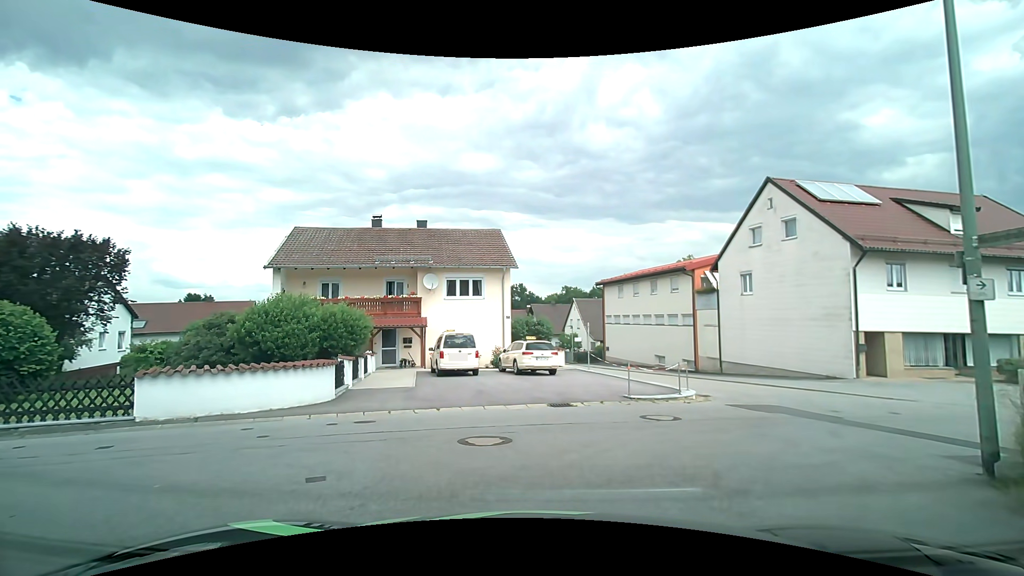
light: Day
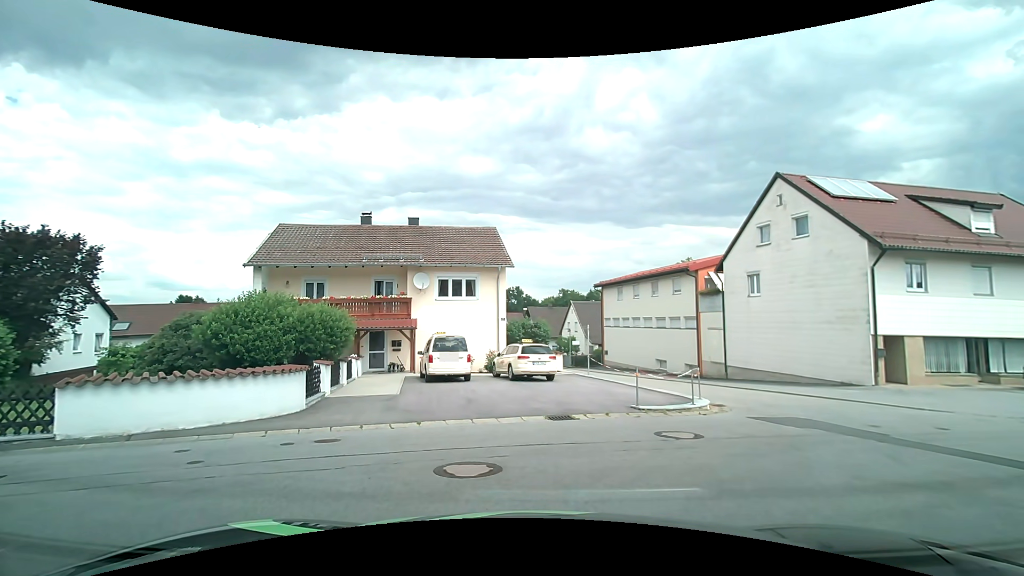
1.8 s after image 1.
(0.0, +1.5) m; 0°
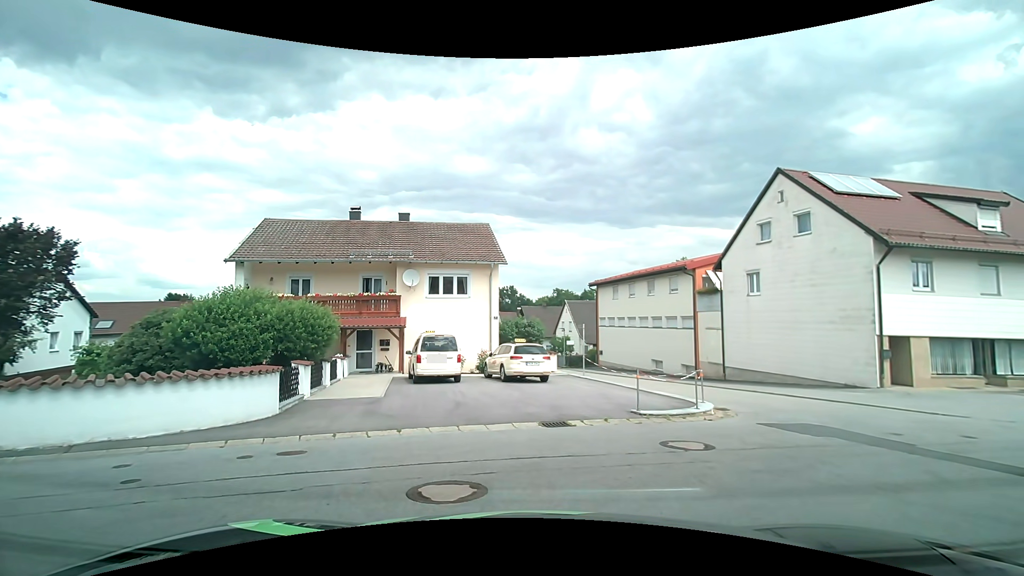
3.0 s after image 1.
(0.0, +0.9) m; 0°
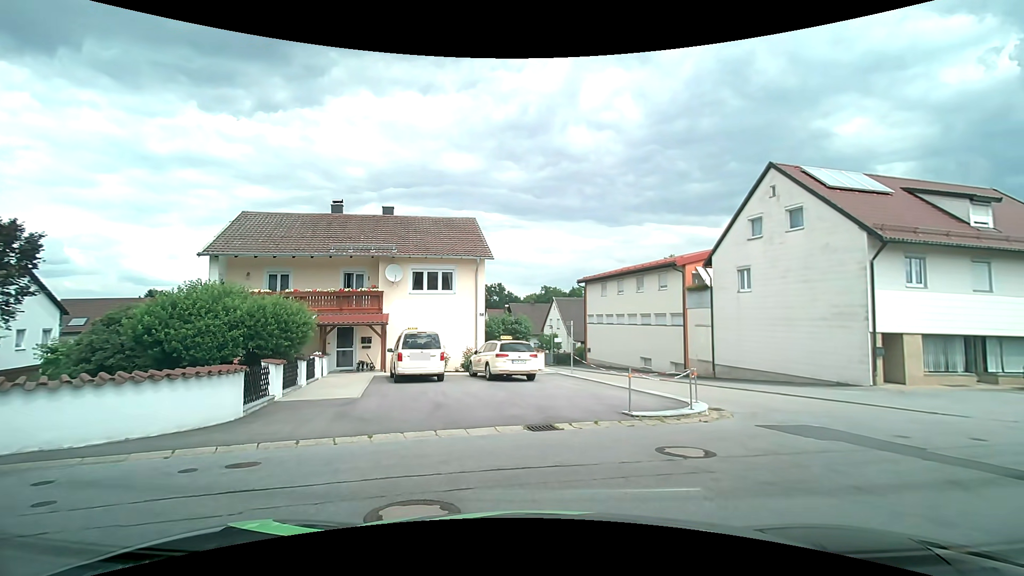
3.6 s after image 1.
(0.0, +0.7) m; +1°
